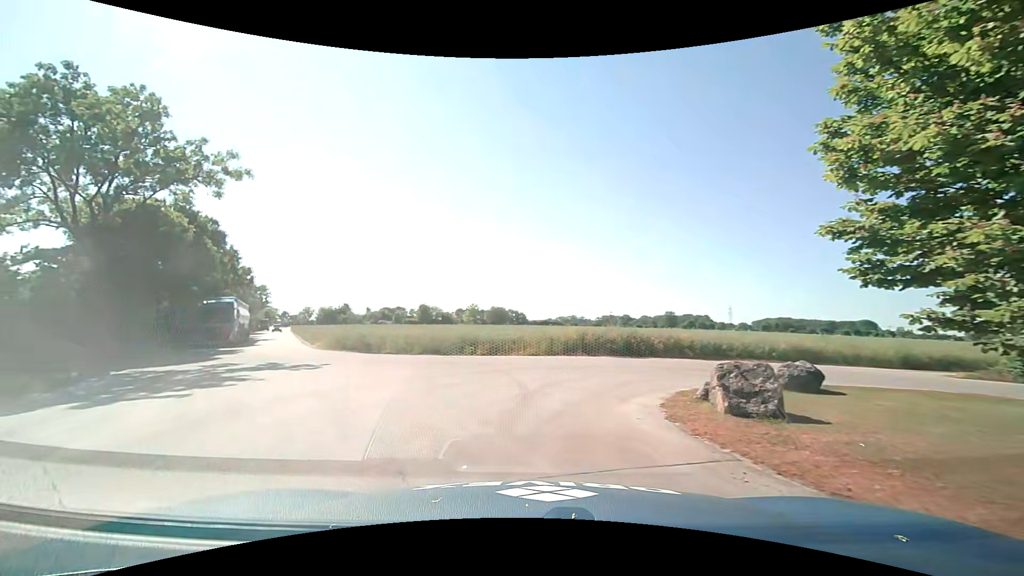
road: service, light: Day
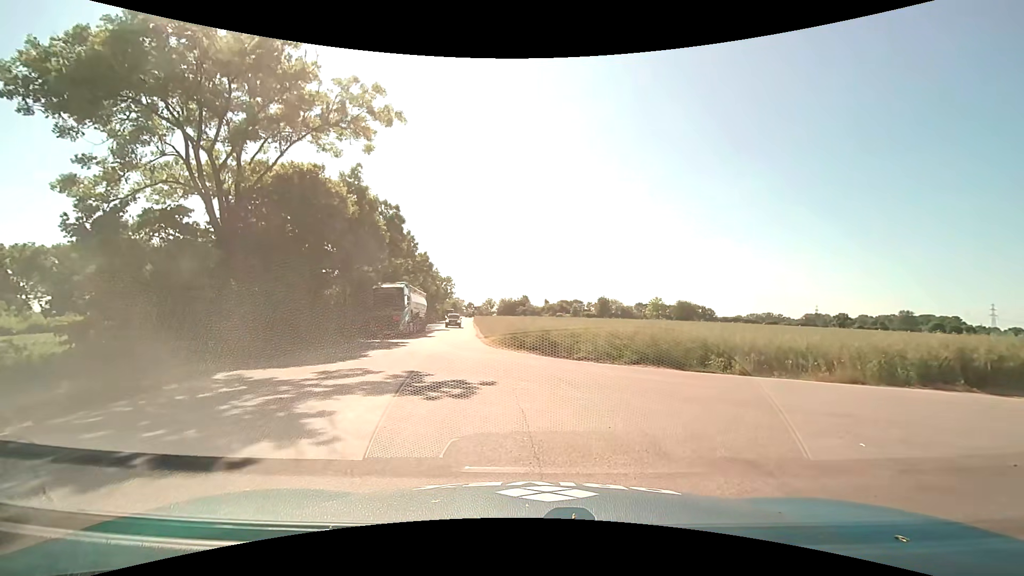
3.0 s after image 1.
(-2.5, +8.8) m; -19°
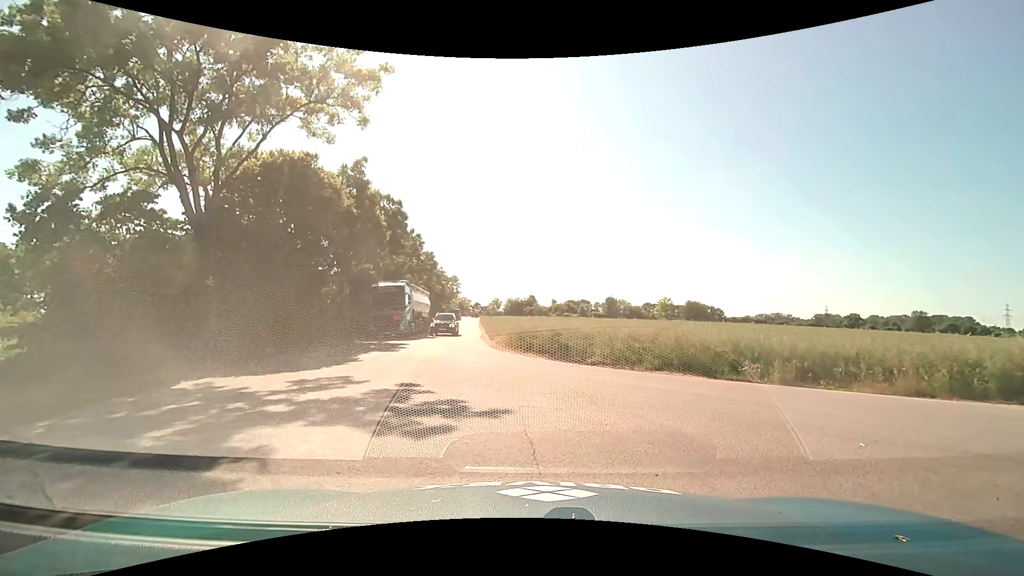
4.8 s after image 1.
(0.0, +1.7) m; -1°
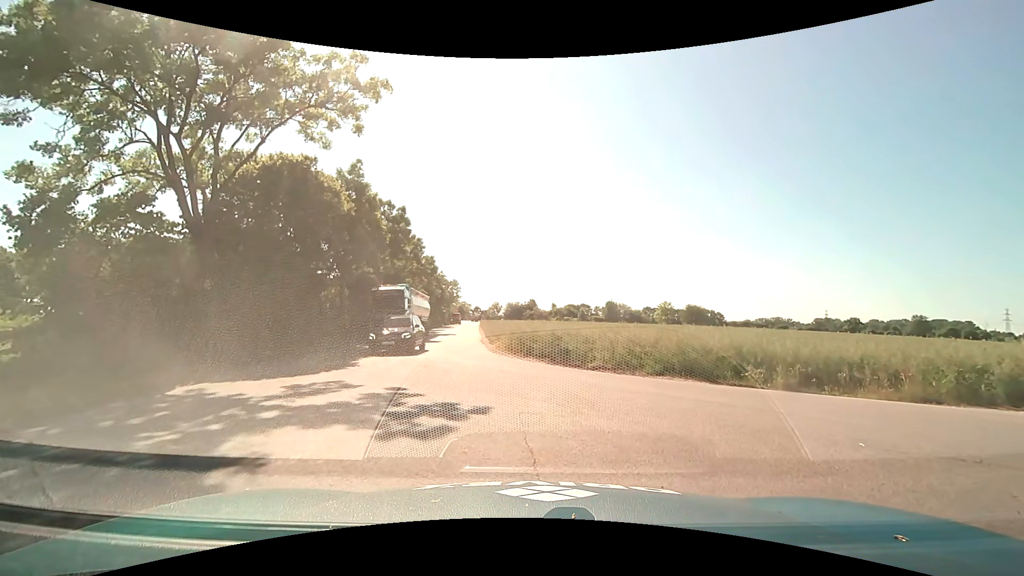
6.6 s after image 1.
(0.0, +0.2) m; 0°
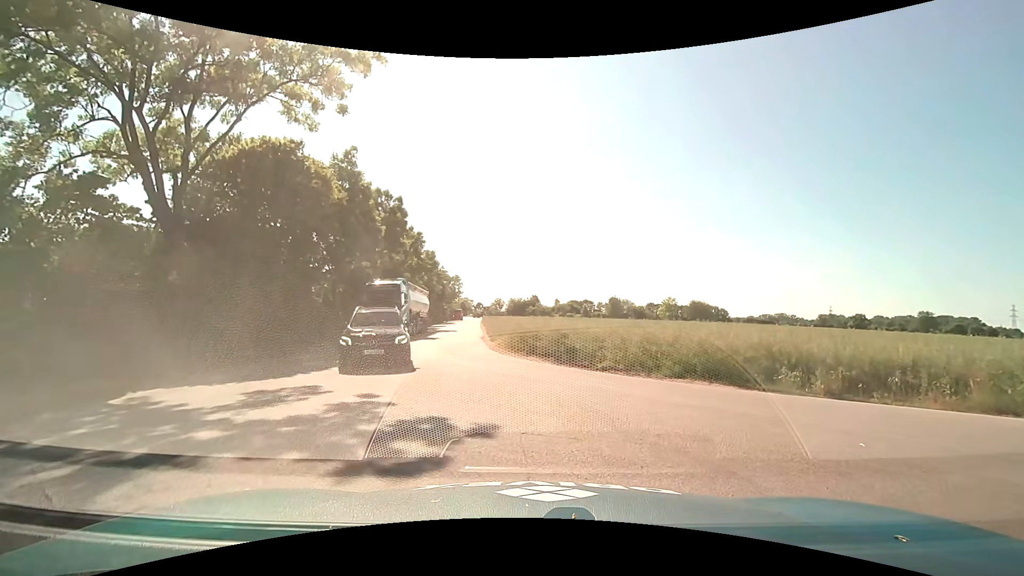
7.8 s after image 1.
(0.0, +1.6) m; -1°
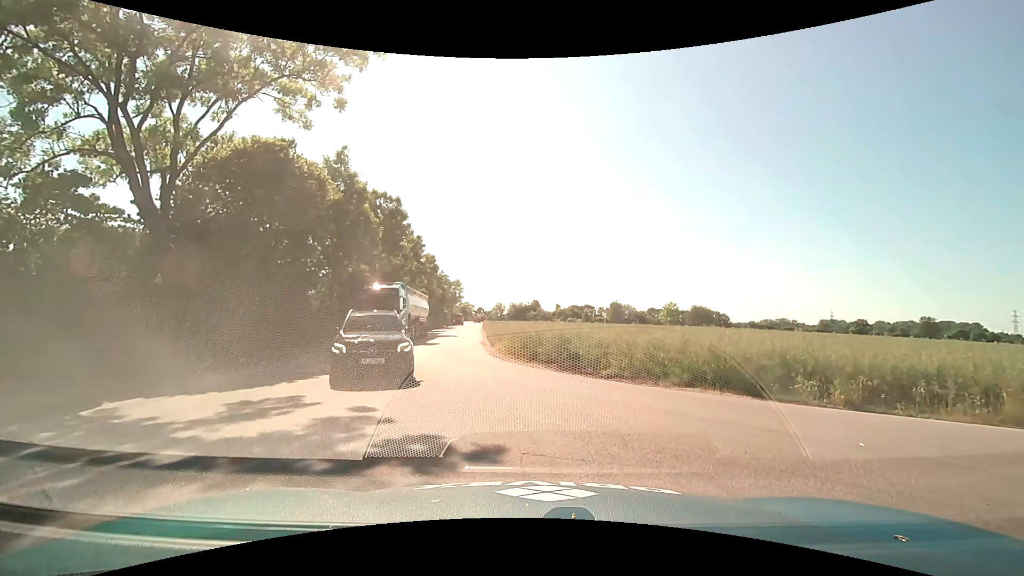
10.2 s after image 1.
(0.0, +0.7) m; 0°
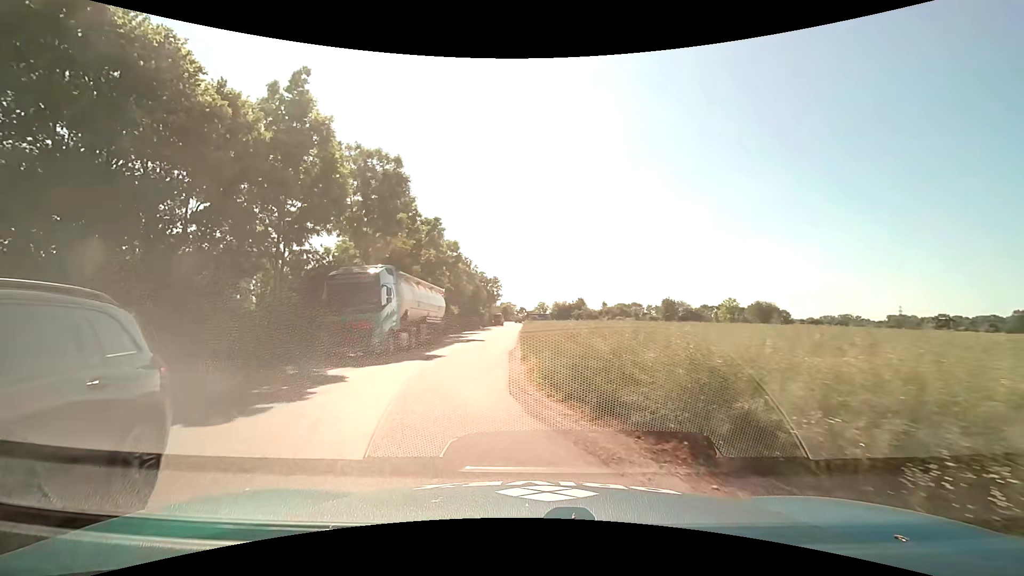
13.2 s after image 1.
(-0.1, +11.5) m; -5°
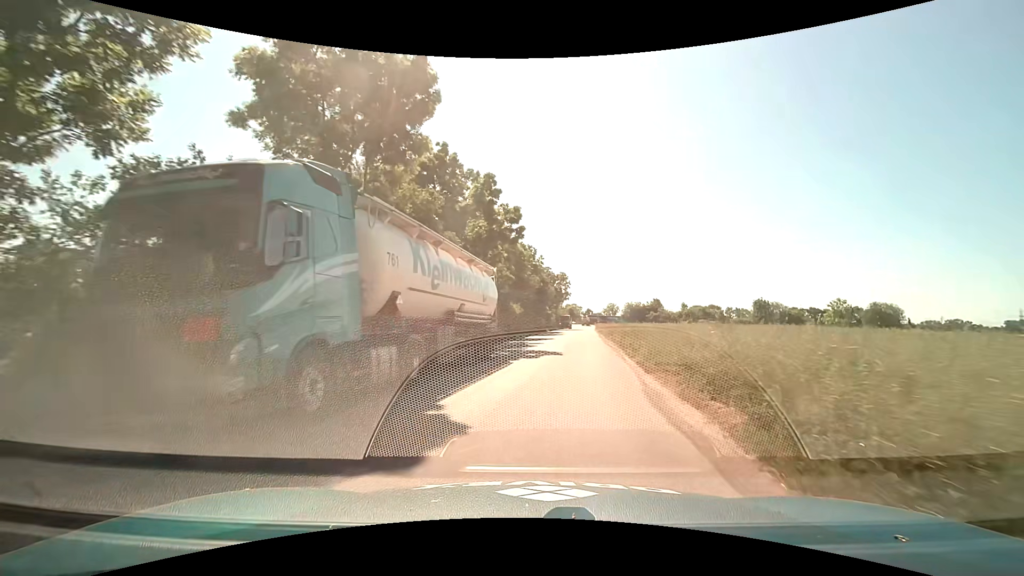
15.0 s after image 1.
(-1.8, +14.6) m; -8°
(0, +10) (+2, +20) (+3, +30) (+4, +40) (+5, +50) (+6, +60) (+7, +70) (+8, +80) (+10, +89) (+11, +99) m
